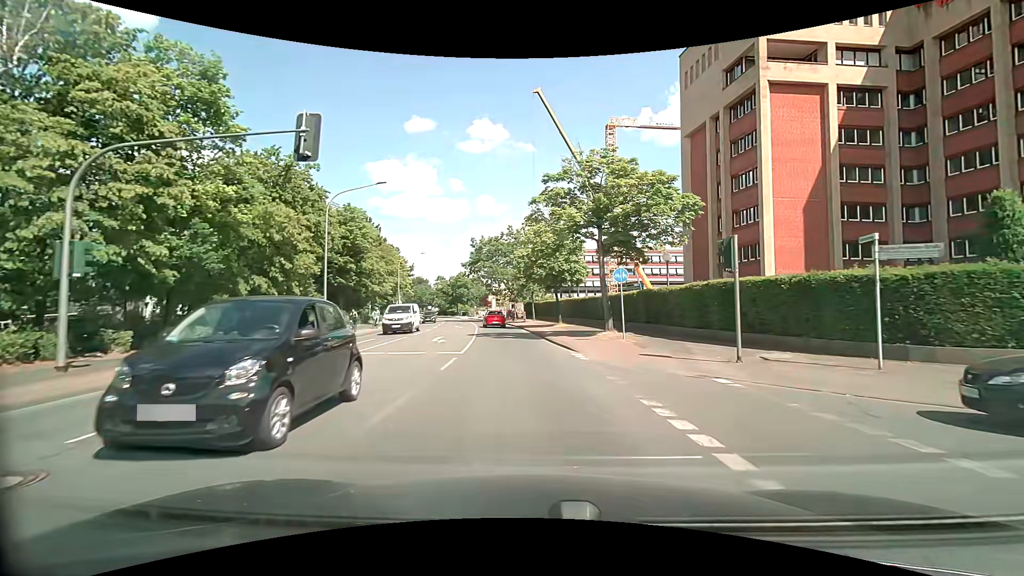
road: tertiary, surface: asphalt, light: Day
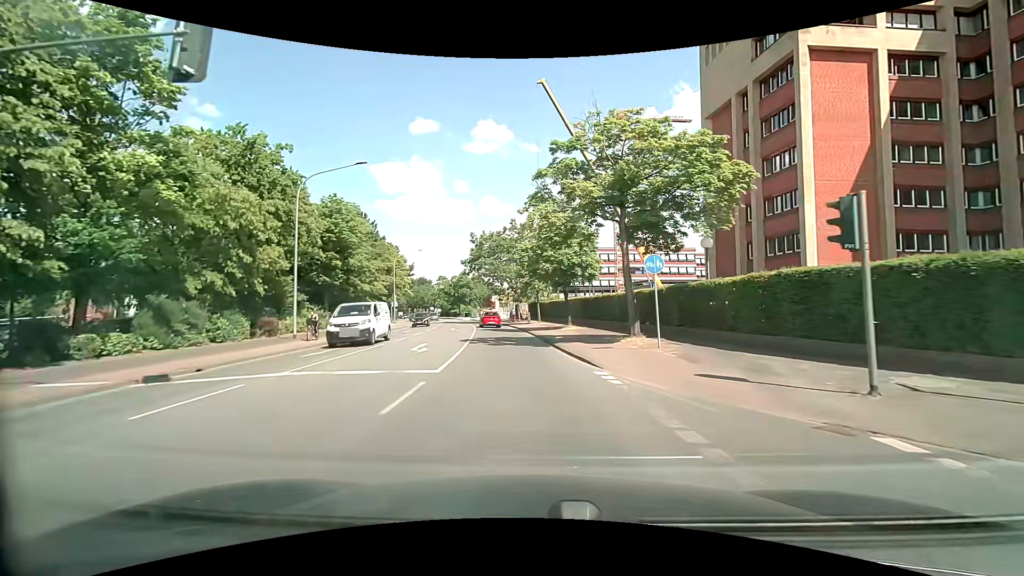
(0.0, +4.8) m; -1°
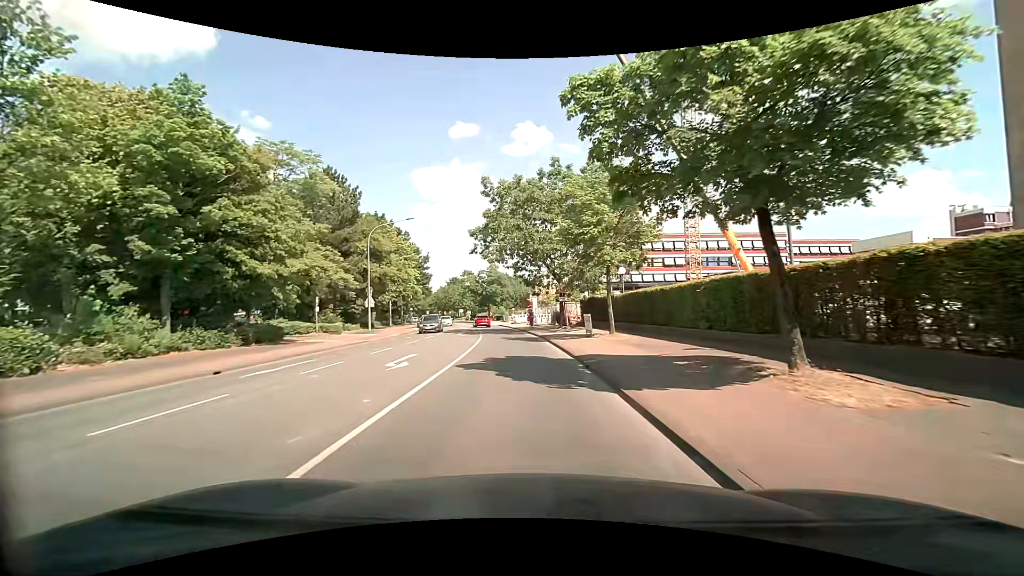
(-0.9, +24.9) m; -4°
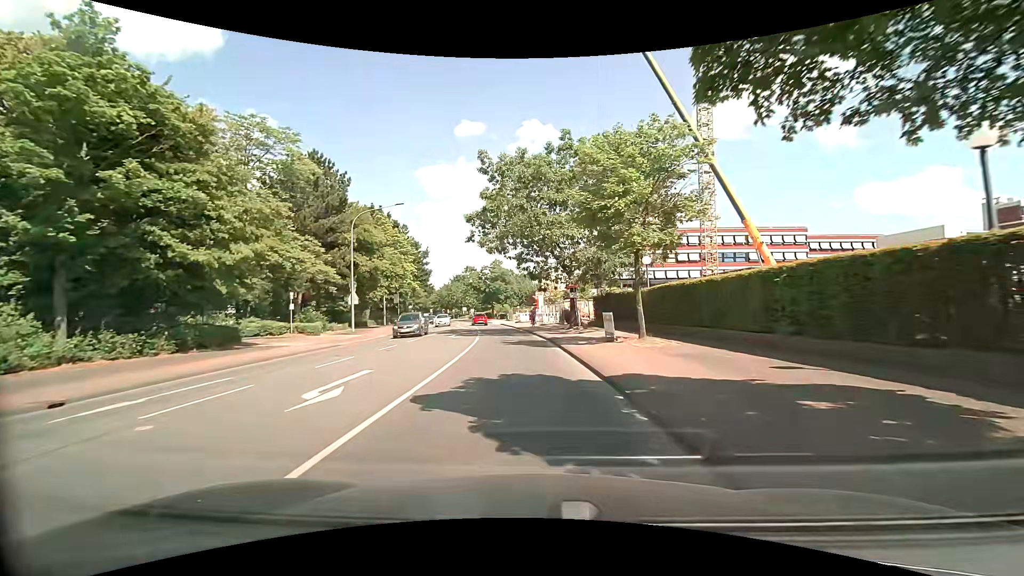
(0.0, +5.3) m; -1°
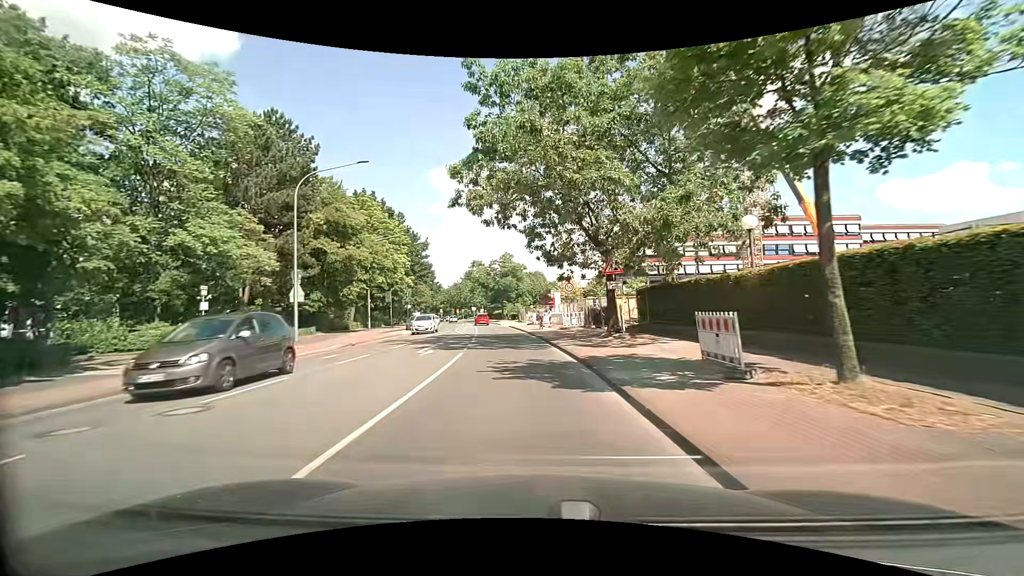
(-0.2, +11.1) m; -1°
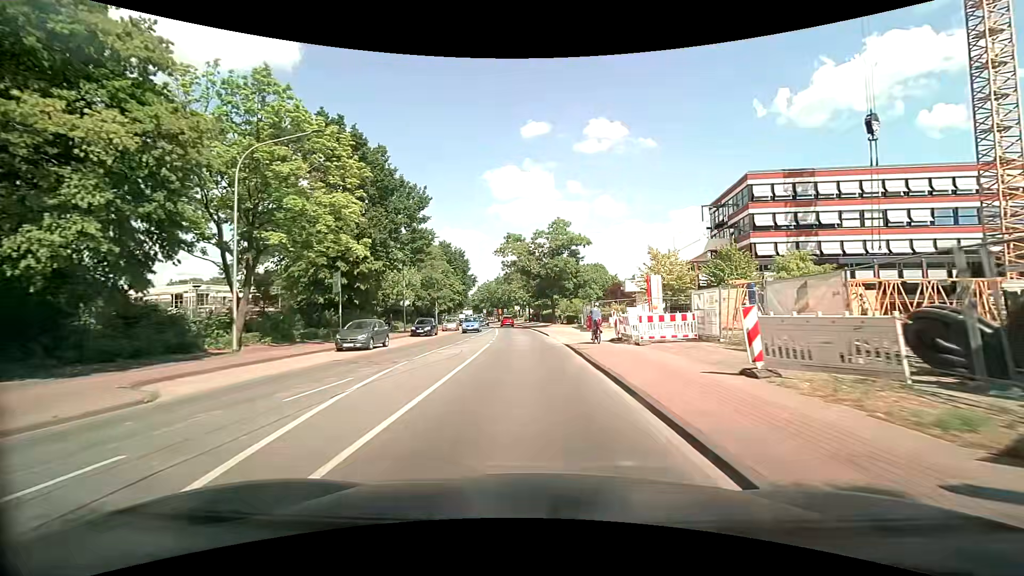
(-1.7, +30.6) m; -6°
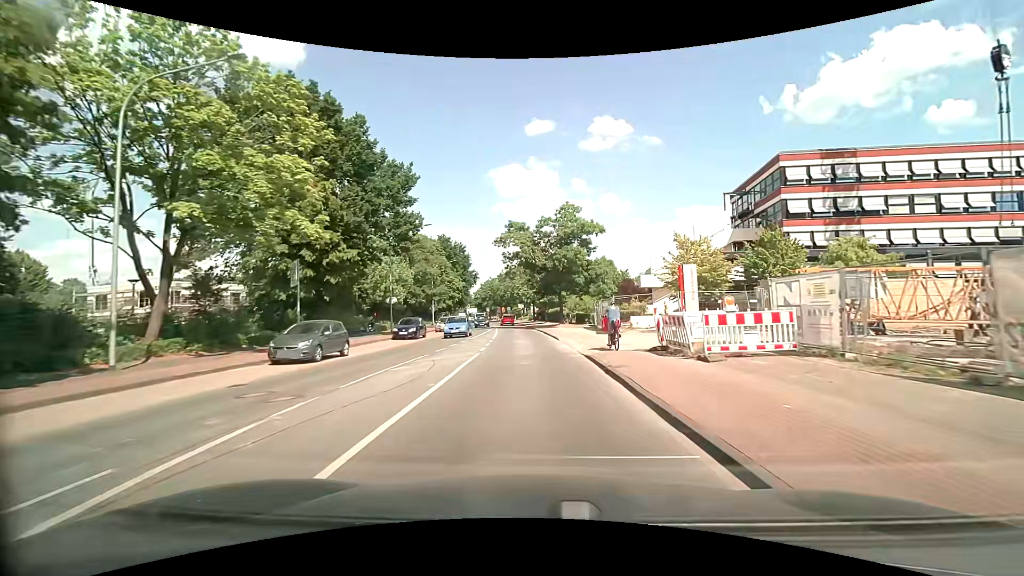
(0.0, +6.6) m; -1°
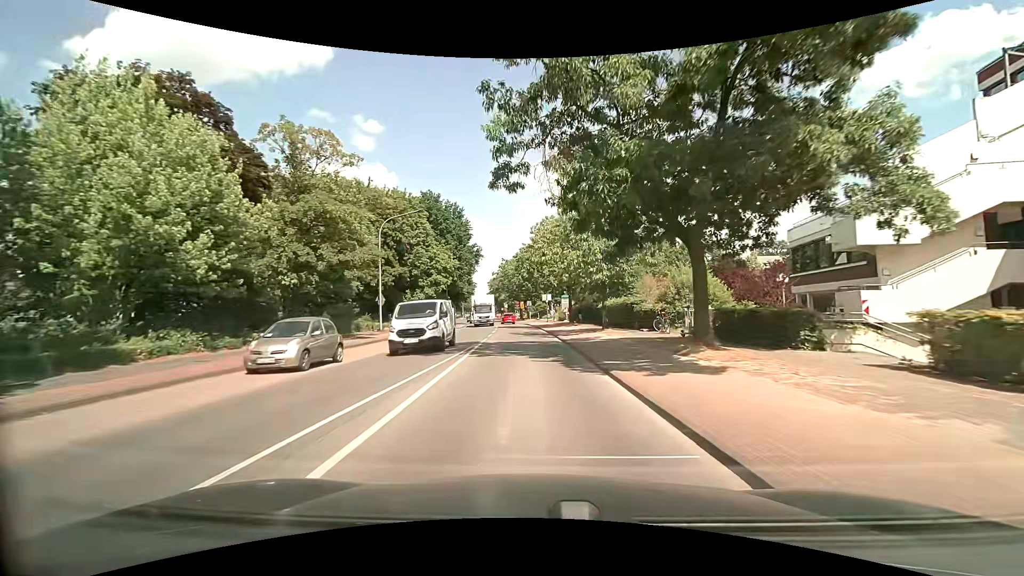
(-0.8, +36.3) m; -3°
(0, +10) (0, +20) (-1, +30) (-1, +40) (-2, +50) (-3, +60) (-3, +70) (-4, +80) (-6, +90) (-7, +100) m
